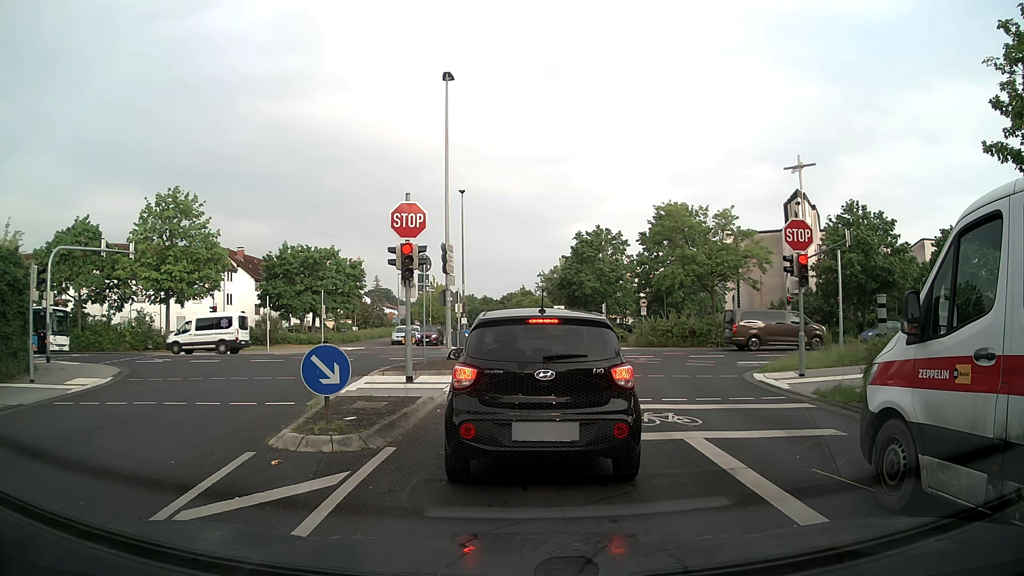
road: residential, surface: asphalt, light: Day
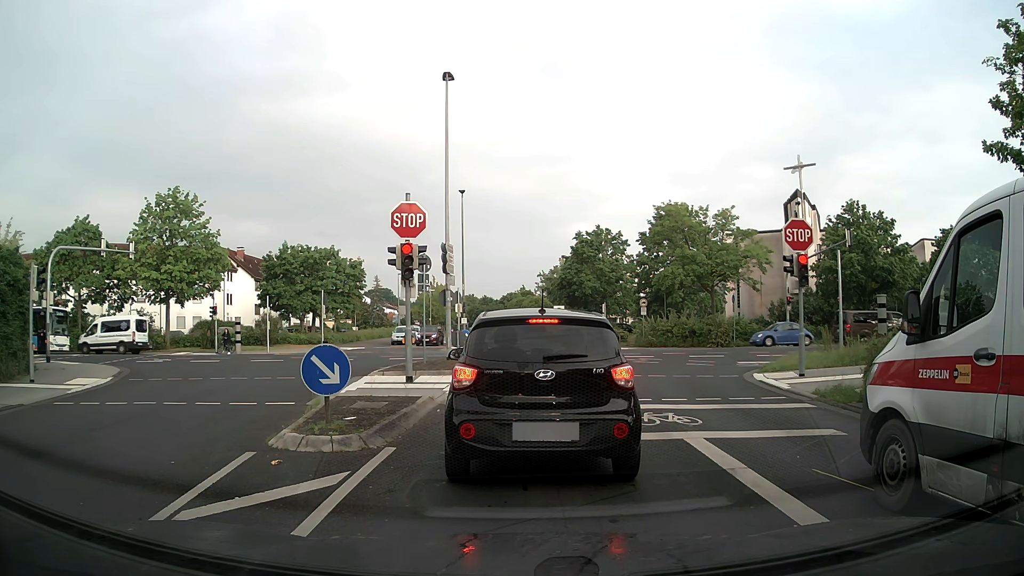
(0.0, 0.0) m; 0°
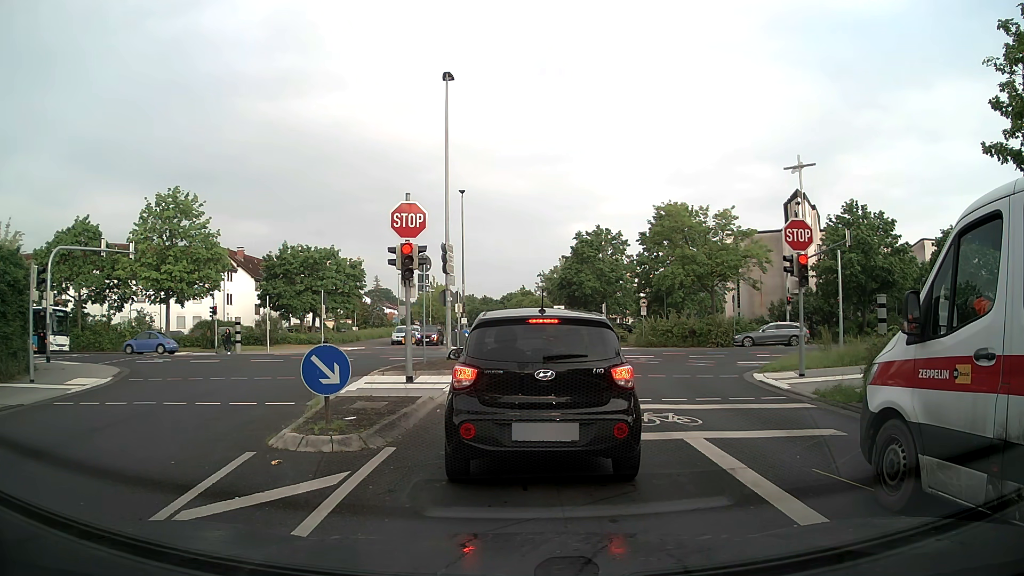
(0.0, 0.0) m; 0°
